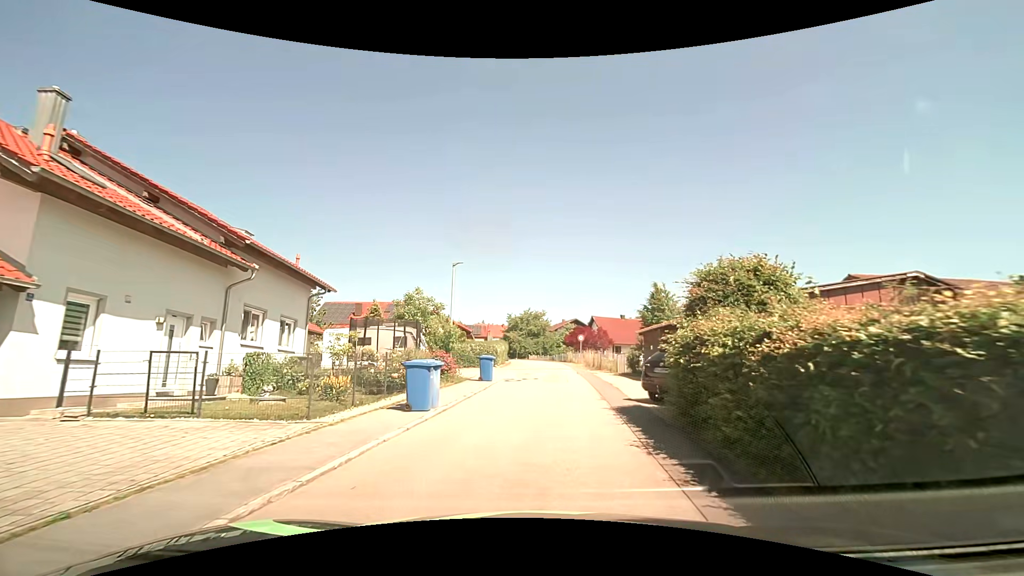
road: residential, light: Day
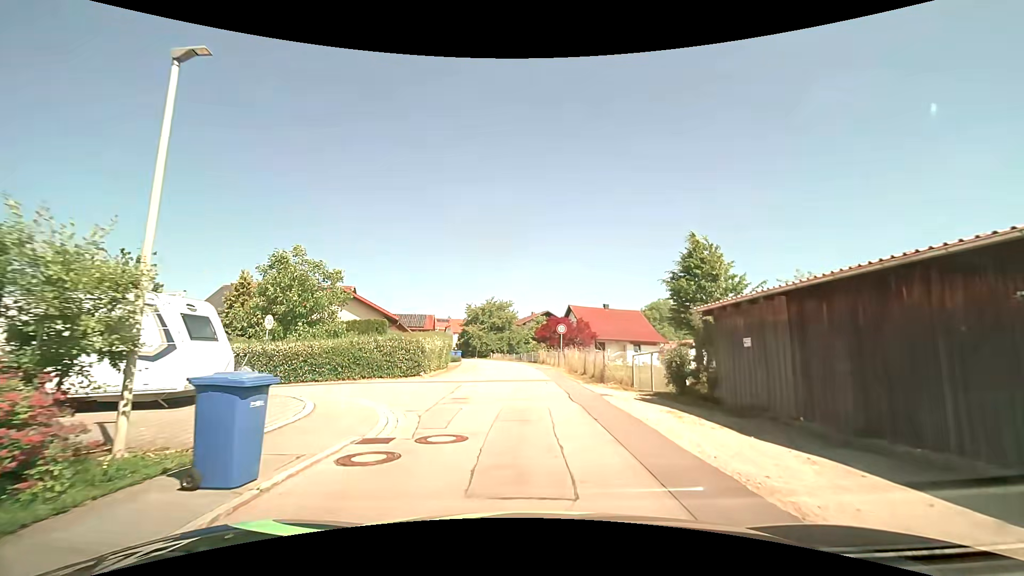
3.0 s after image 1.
(+0.7, +16.3) m; +4°
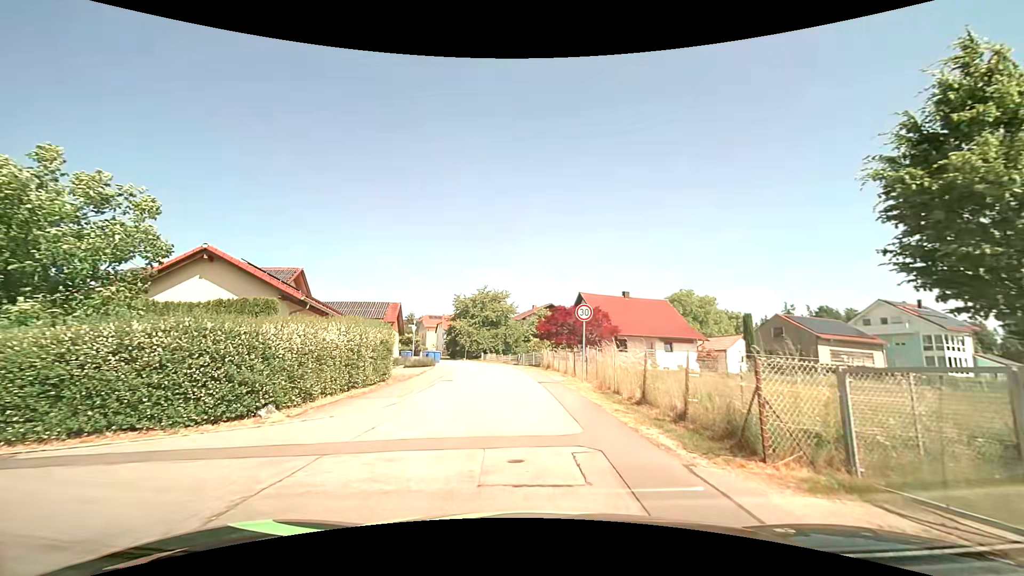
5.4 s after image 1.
(-0.1, +13.8) m; -1°
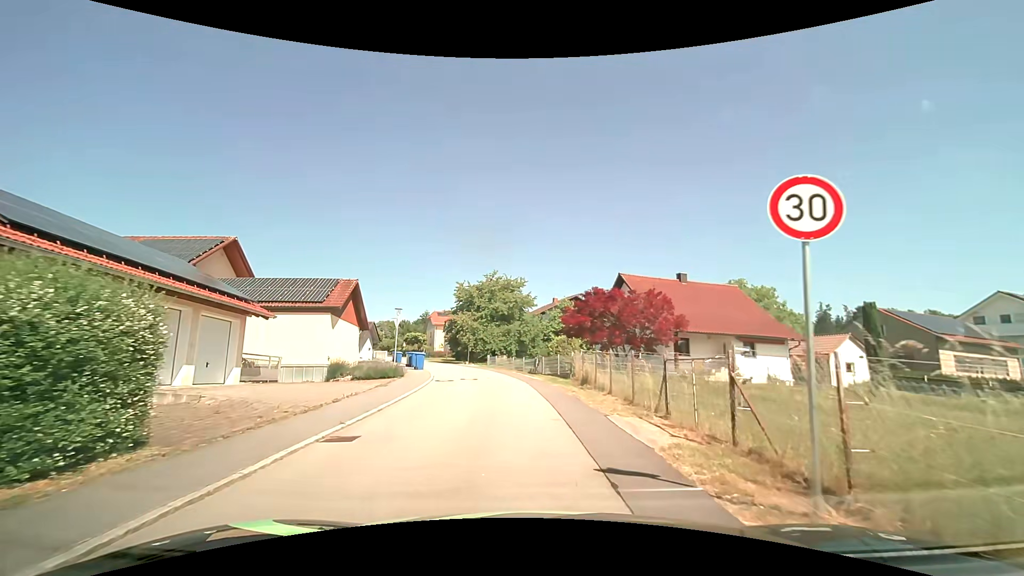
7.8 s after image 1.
(-0.3, +13.6) m; -2°
(0, +10) (-1, +20) (-2, +30) (-5, +40) (-8, +49) (-11, +58) (-14, +68) (-18, +77) (-21, +87) (-24, +96) m
